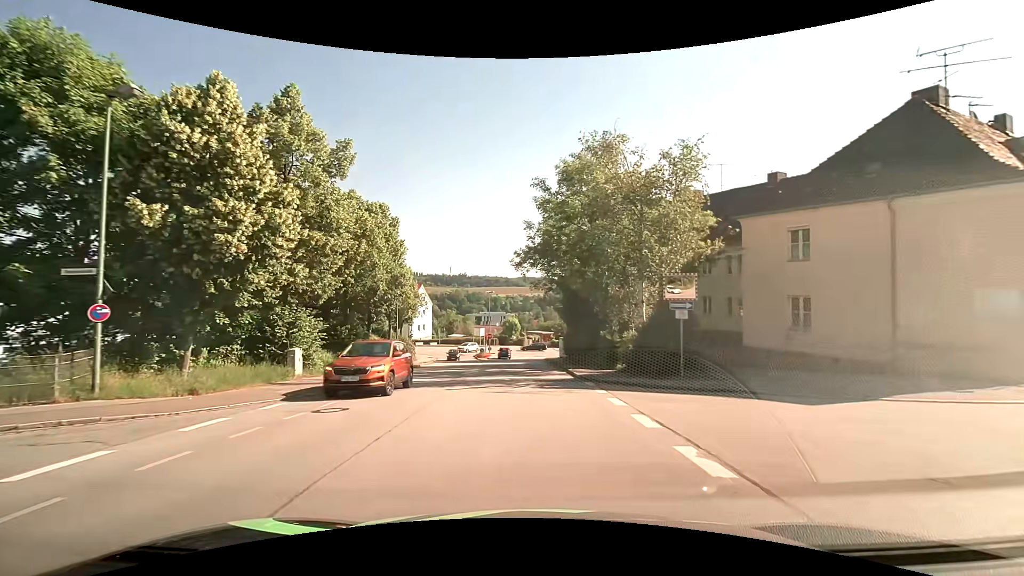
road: tertiary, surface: asphalt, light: Day
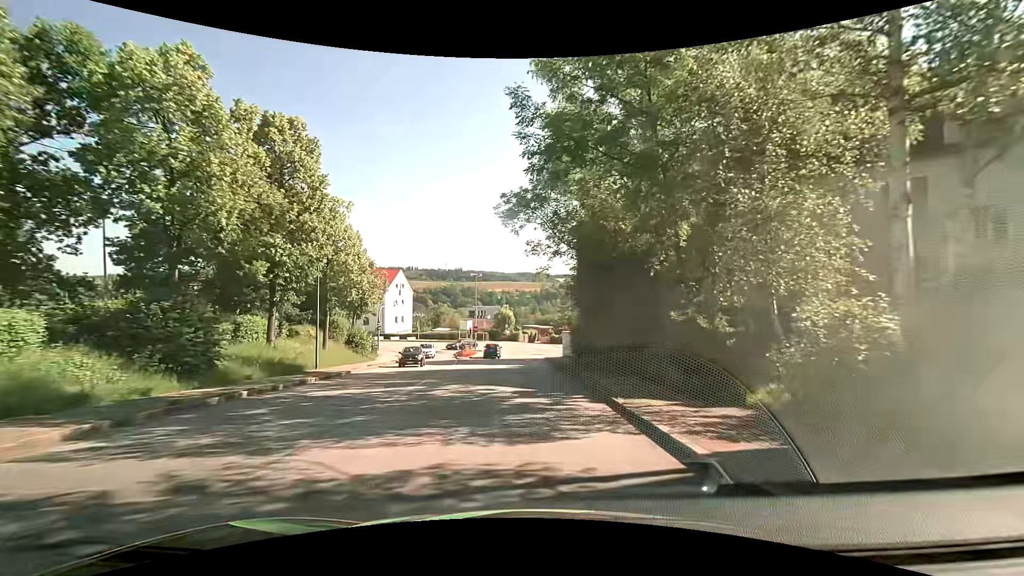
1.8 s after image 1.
(-0.1, +15.7) m; +1°
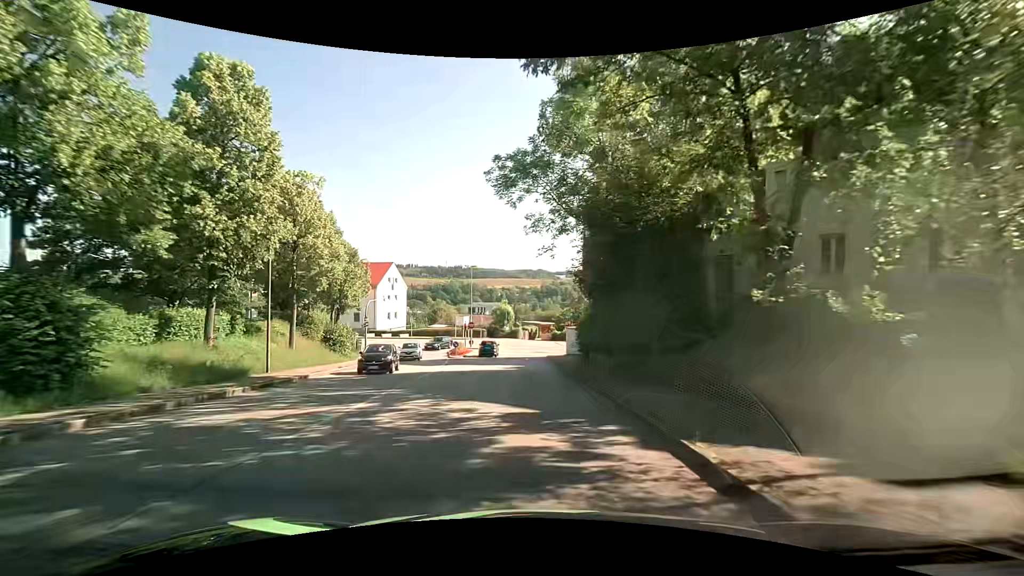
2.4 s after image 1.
(-0.1, +5.3) m; 0°
(0, +10) (0, +20) (0, +30) (-1, +40) (-1, +50) (0, +60) (+5, +68) (+15, +71) (+24, +73) (+34, +76) m
